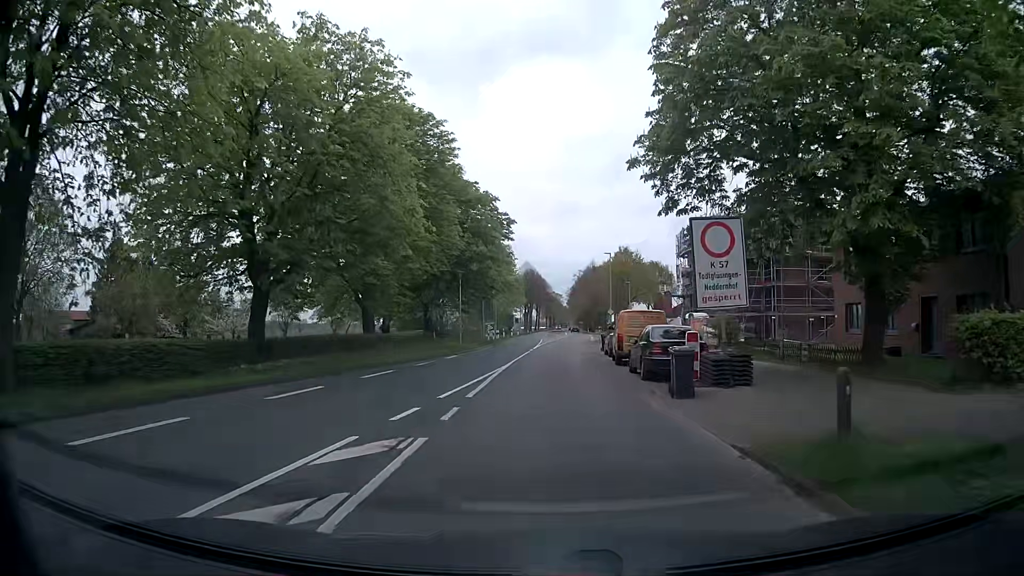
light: Day
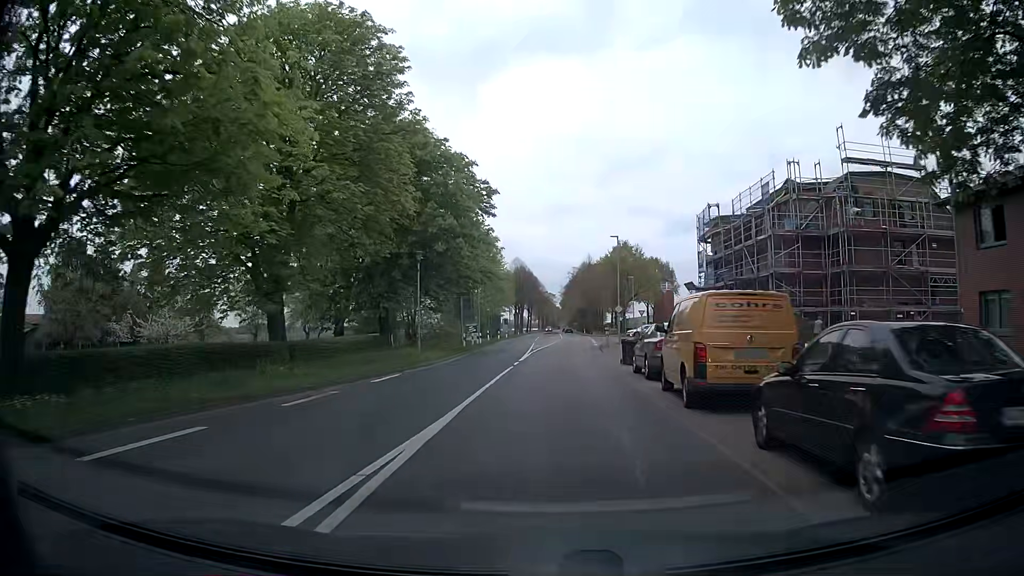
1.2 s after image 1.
(+0.3, +12.8) m; +2°
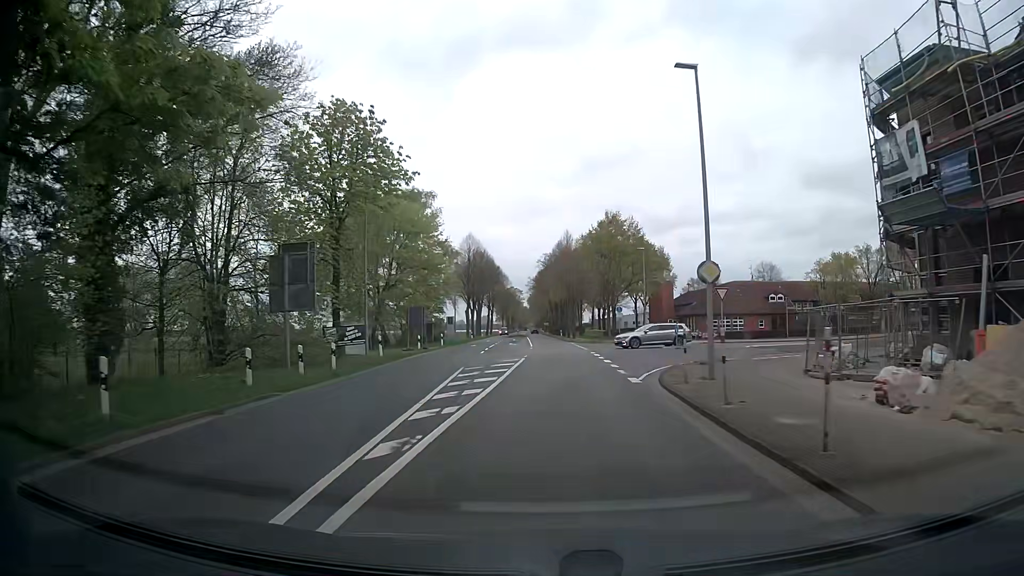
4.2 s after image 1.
(+0.7, +35.3) m; +2°
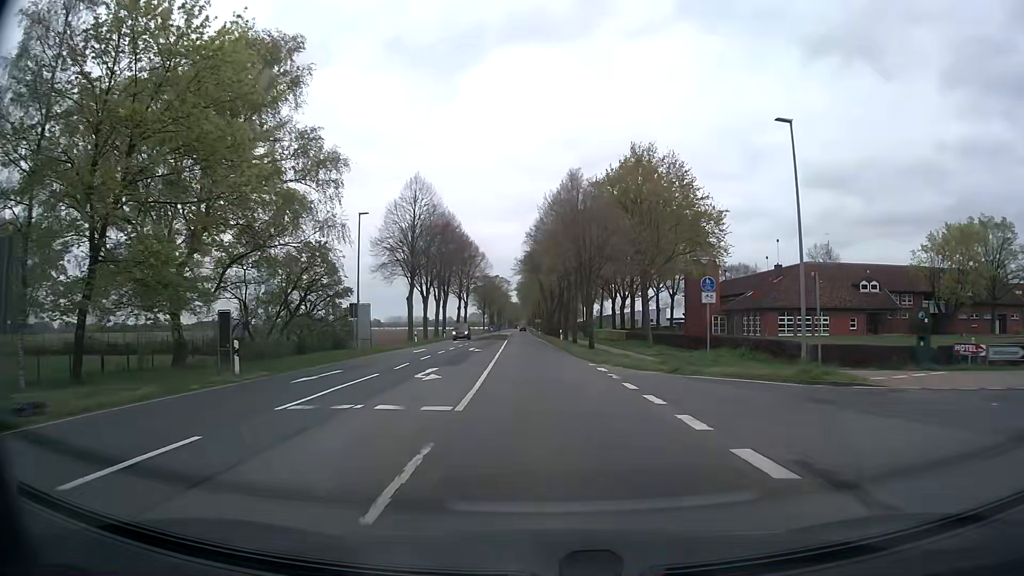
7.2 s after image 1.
(+0.4, +38.4) m; 0°
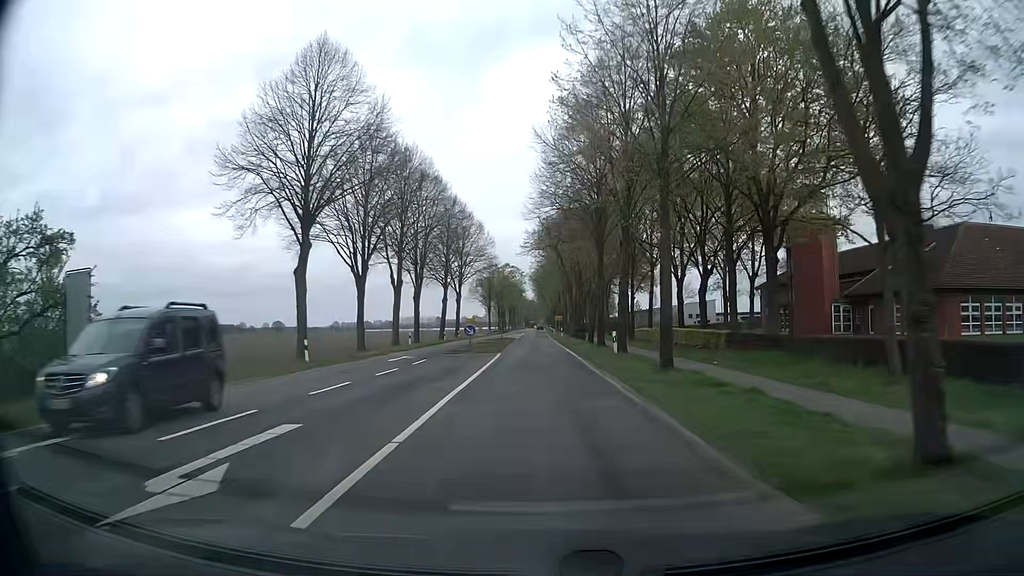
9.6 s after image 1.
(-0.3, +32.8) m; -1°
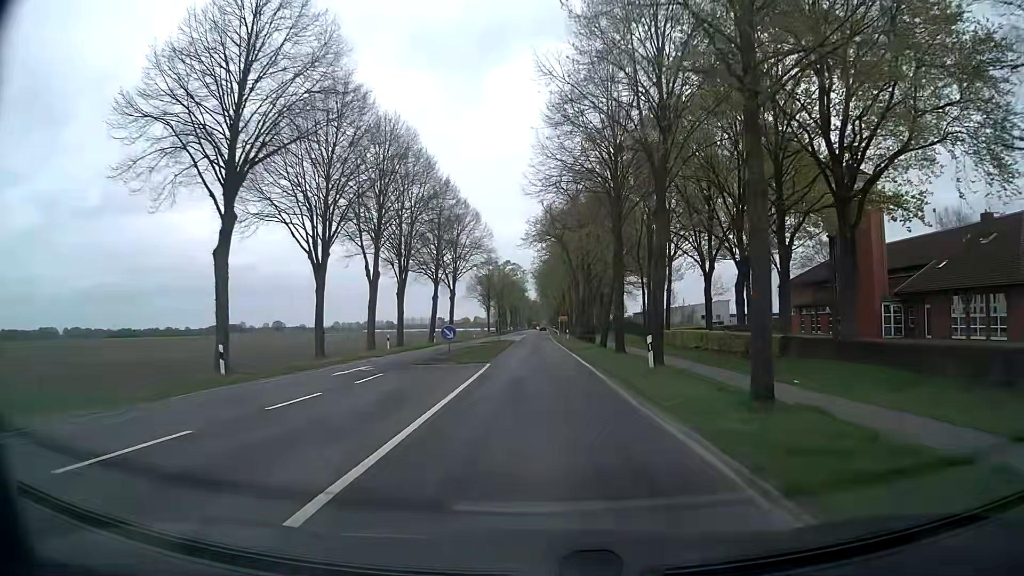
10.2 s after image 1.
(-0.1, +8.5) m; -1°
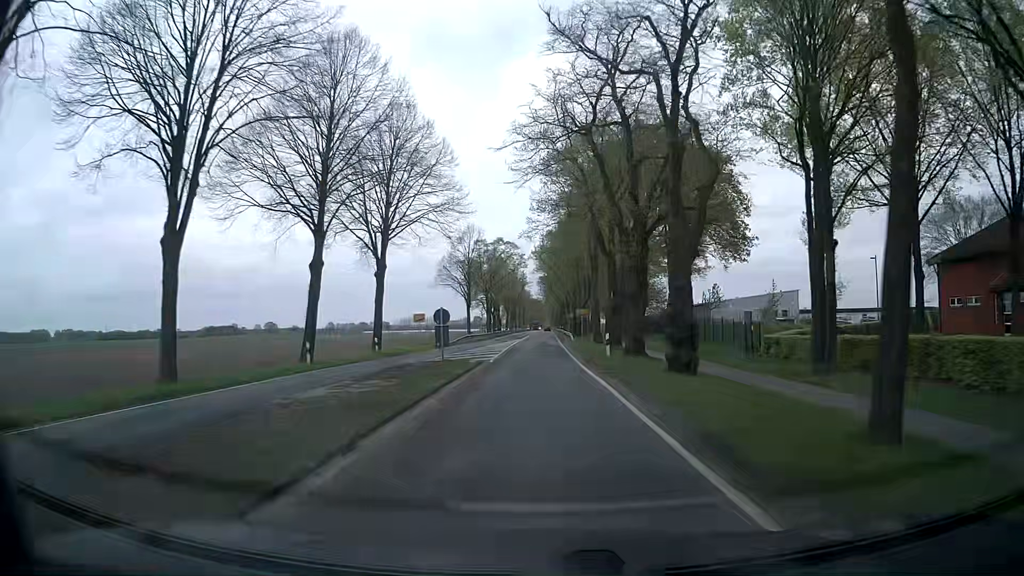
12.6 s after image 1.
(0.0, +35.4) m; 0°
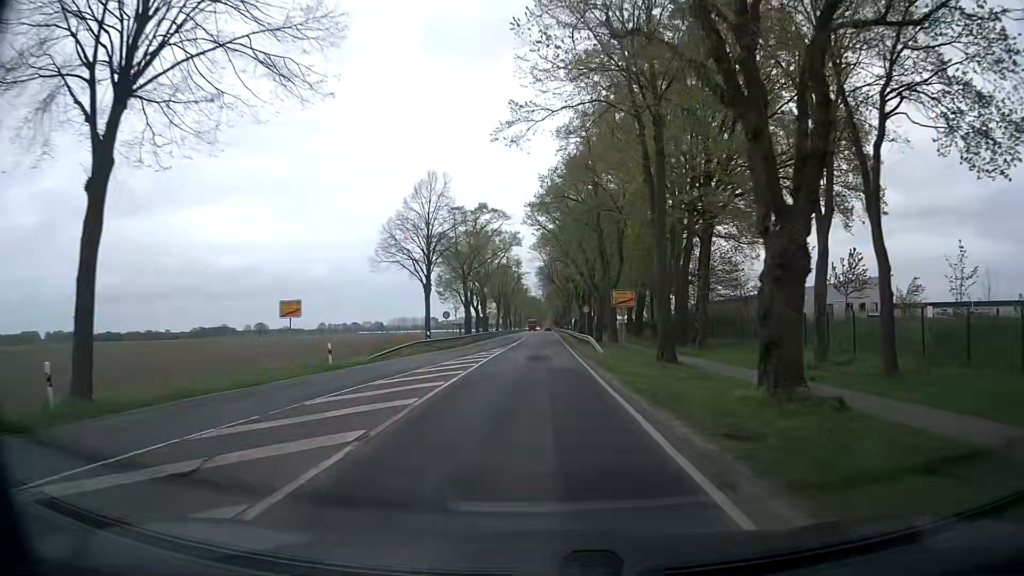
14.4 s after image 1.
(-0.2, +28.1) m; 0°
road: primary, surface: asphalt
(0, +10) (0, +20) (0, +30) (0, +40) (0, +50) (0, +60) (0, +70) (0, +80) (0, +90) (0, +100) m
